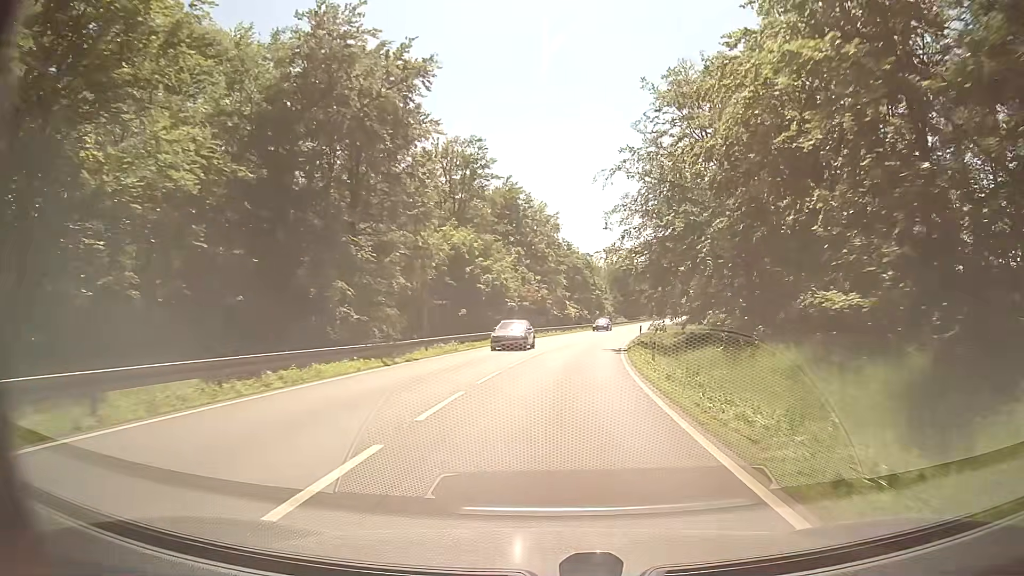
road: primary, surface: asphalt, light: Day
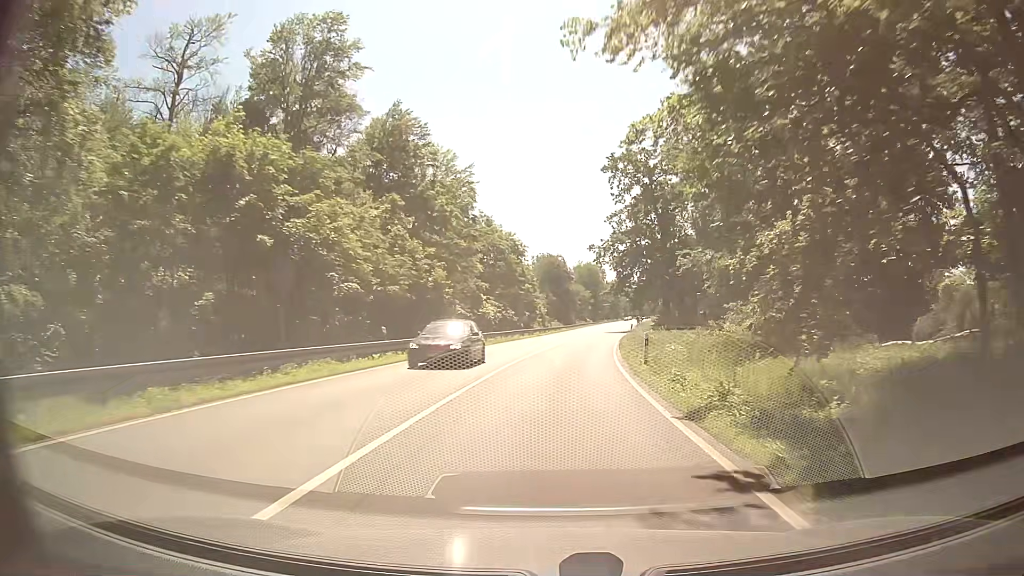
(+1.7, +31.1) m; +6°
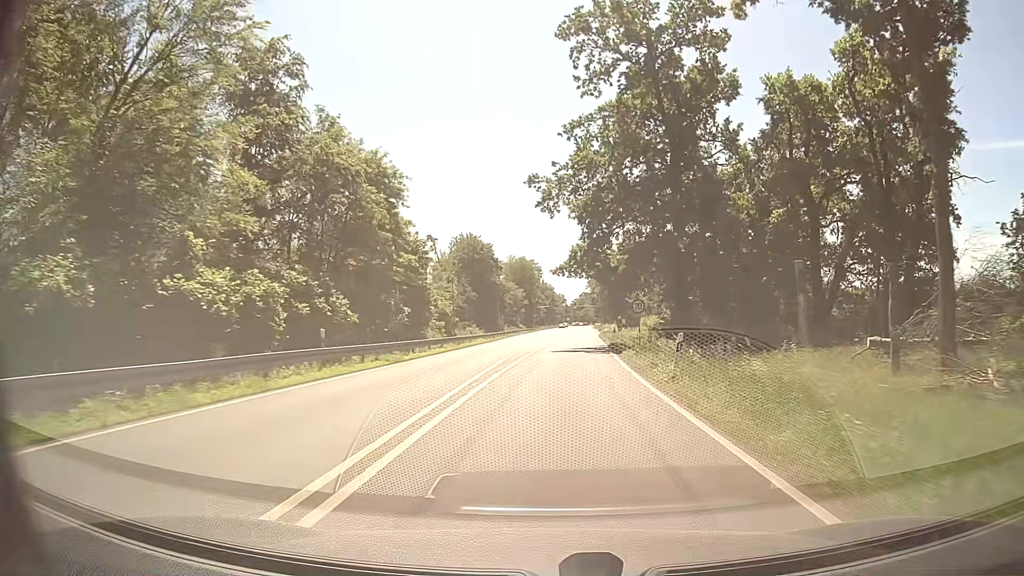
(+2.3, +41.2) m; +6°
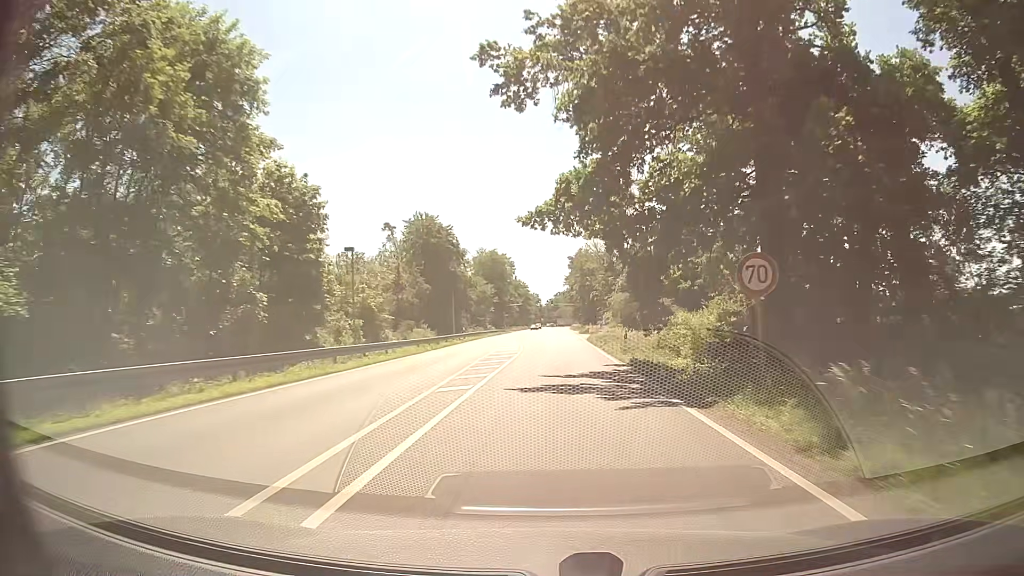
(+0.4, +20.5) m; +2°
(0, +10) (0, +20) (0, +30) (+1, +40) (+1, +50) (+1, +60) (+1, +70) (+2, +80) (+2, +90) (+2, +100) m
